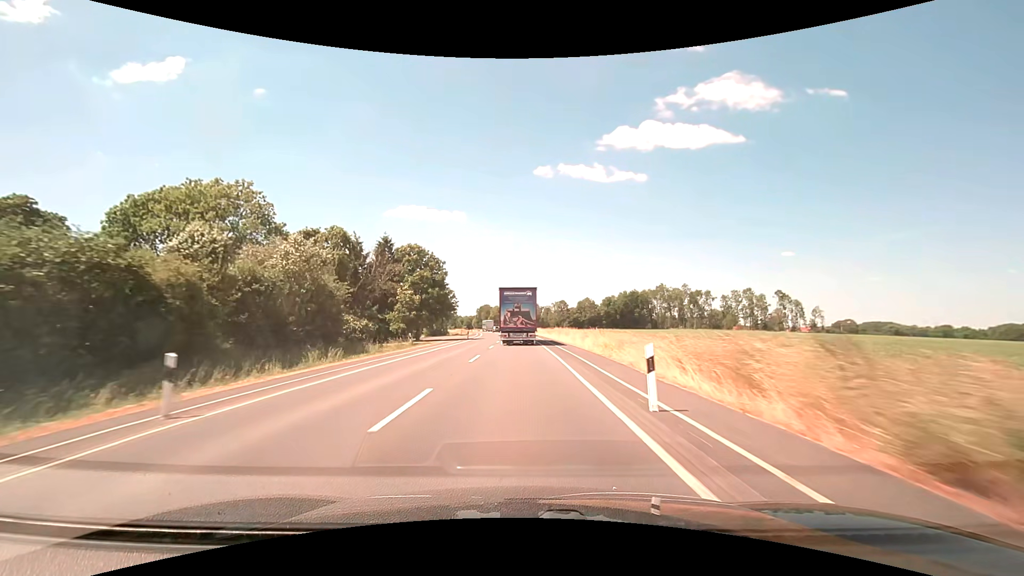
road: secondary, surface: asphalt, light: Day
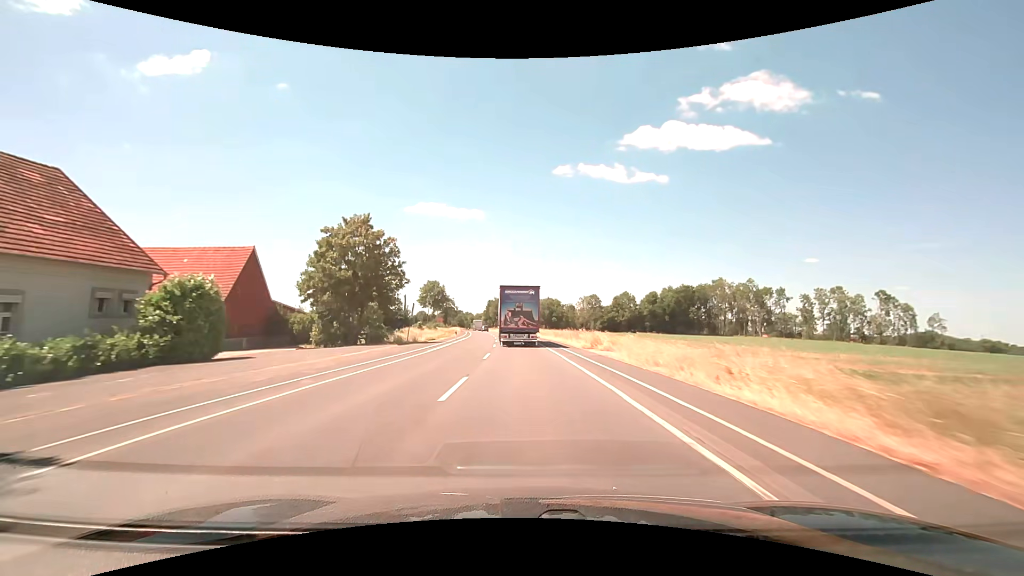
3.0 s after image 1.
(-1.1, +58.4) m; -2°
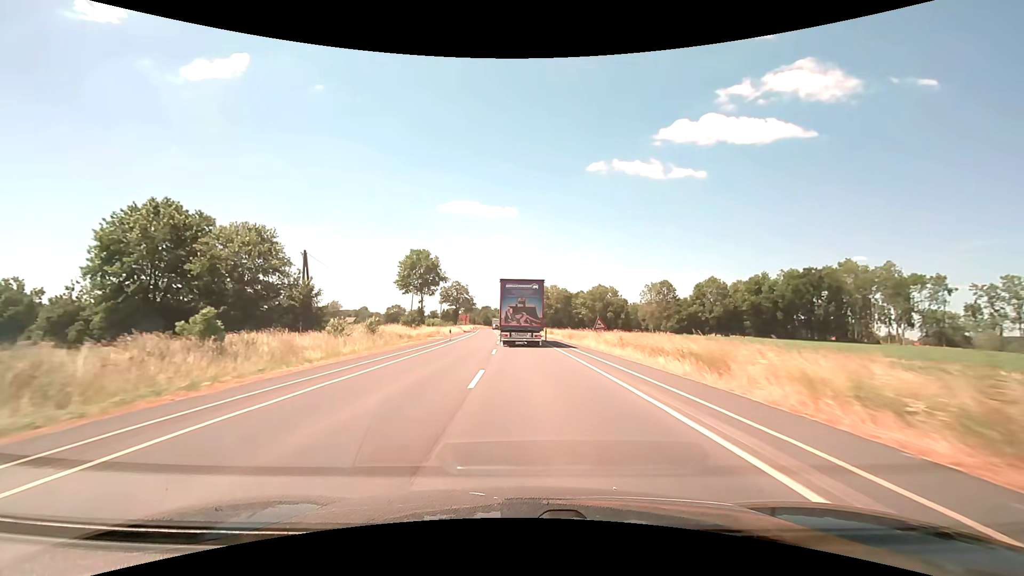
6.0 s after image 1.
(-2.2, +59.2) m; -4°
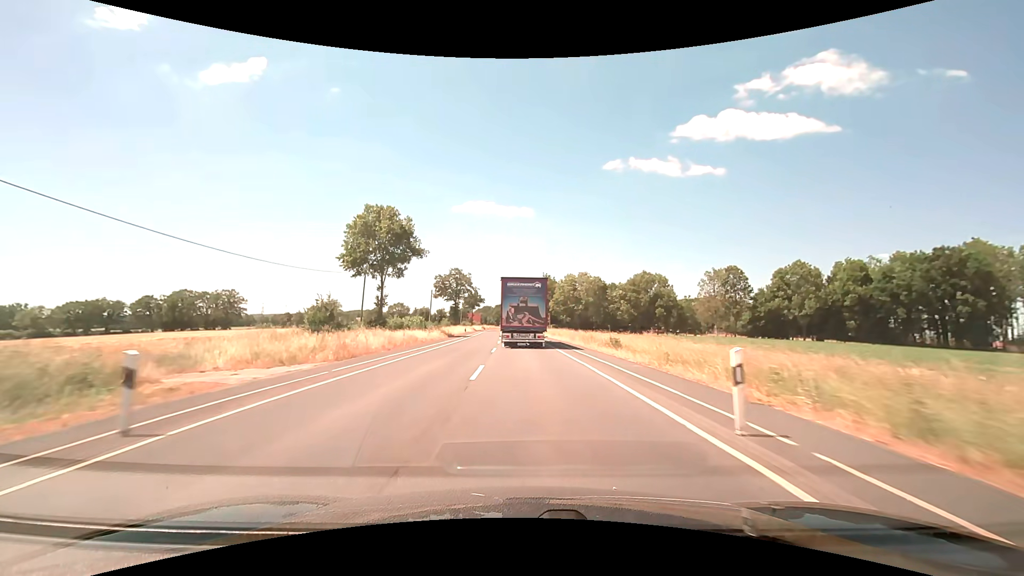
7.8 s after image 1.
(-0.6, +34.9) m; -2°
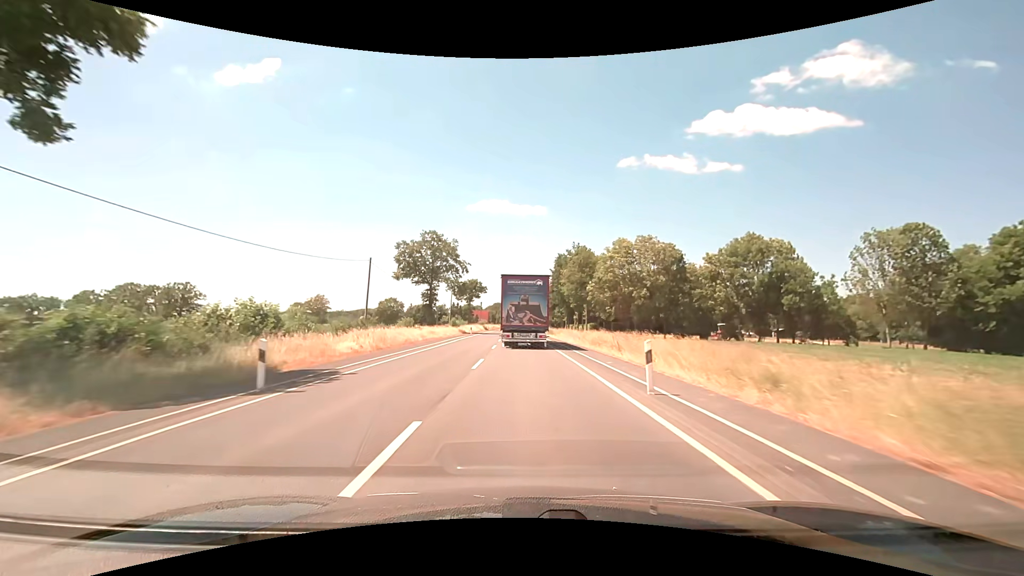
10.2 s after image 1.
(-0.7, +45.6) m; -2°
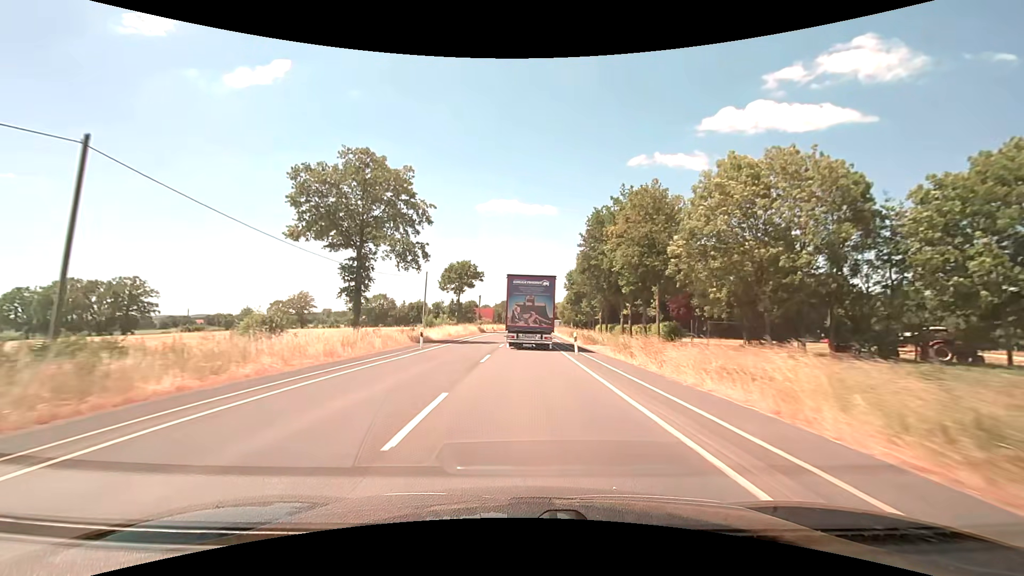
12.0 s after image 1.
(-0.3, +33.8) m; -1°
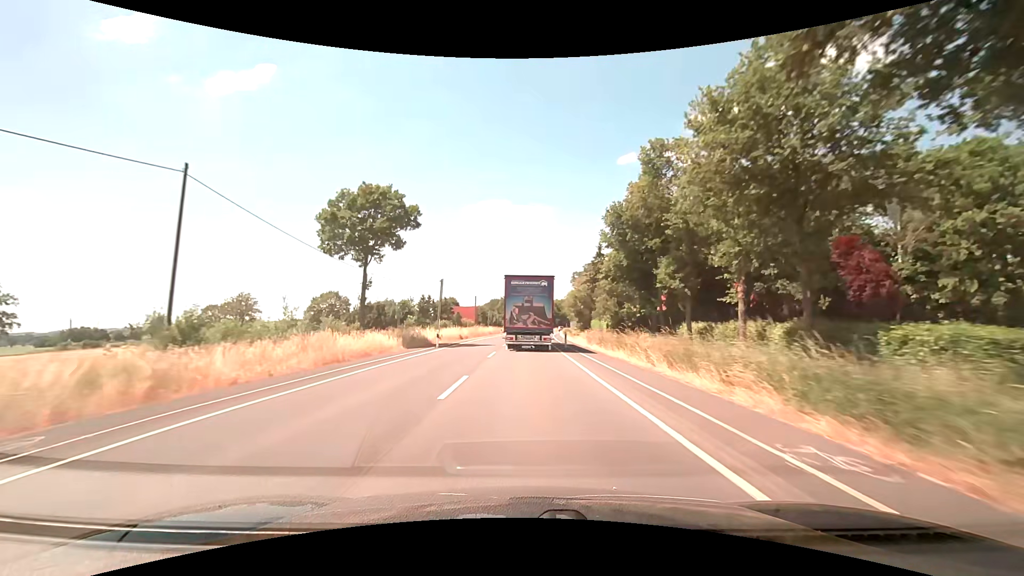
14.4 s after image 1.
(+0.3, +44.7) m; +1°
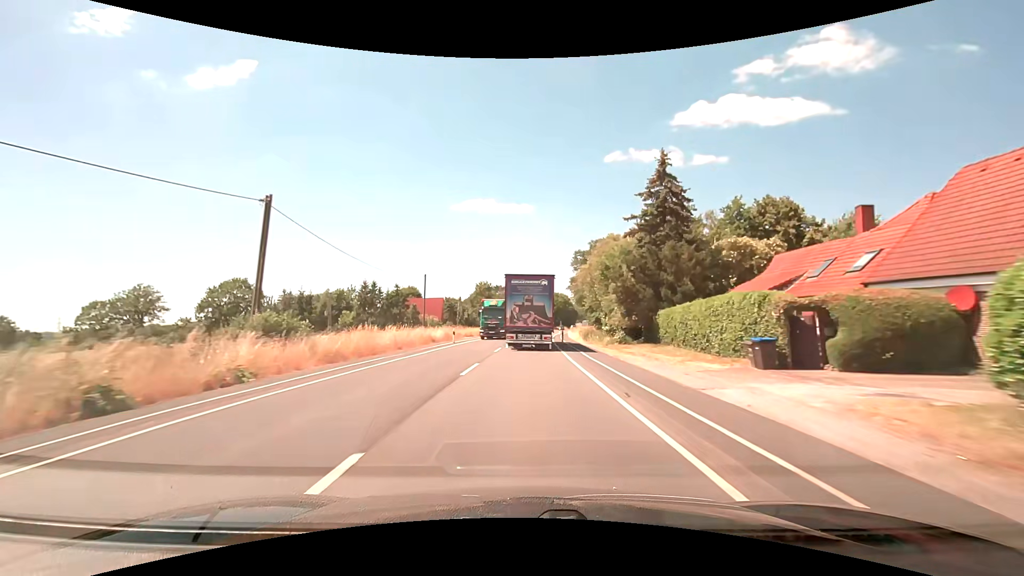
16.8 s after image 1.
(+0.7, +44.2) m; +1°
(0, +10) (0, +20) (0, +30) (+1, +40) (+1, +50) (+2, +60) (+3, +70) (+3, +80) (+4, +90) (+5, +100) m
